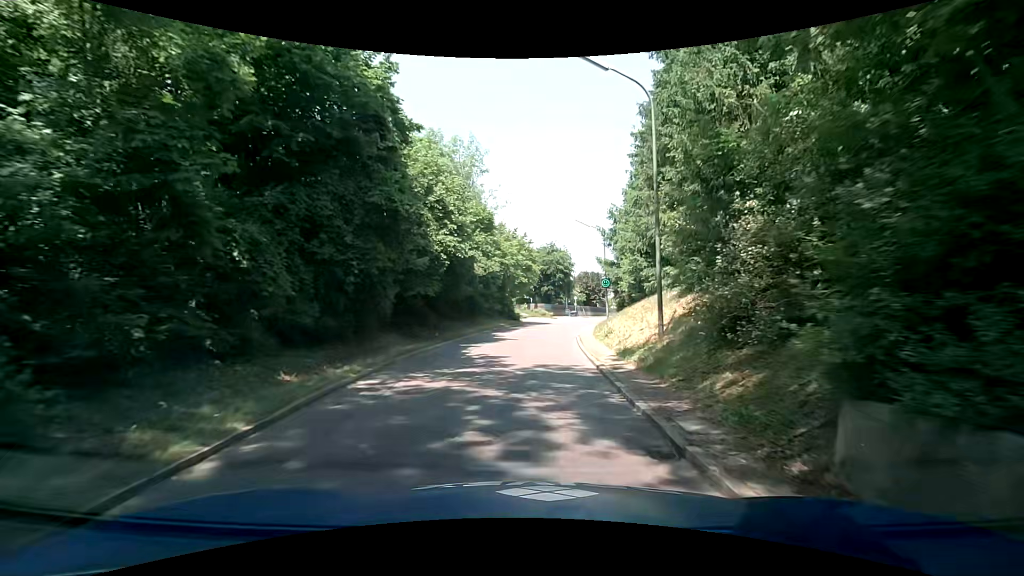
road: tertiary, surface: asphalt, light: Day
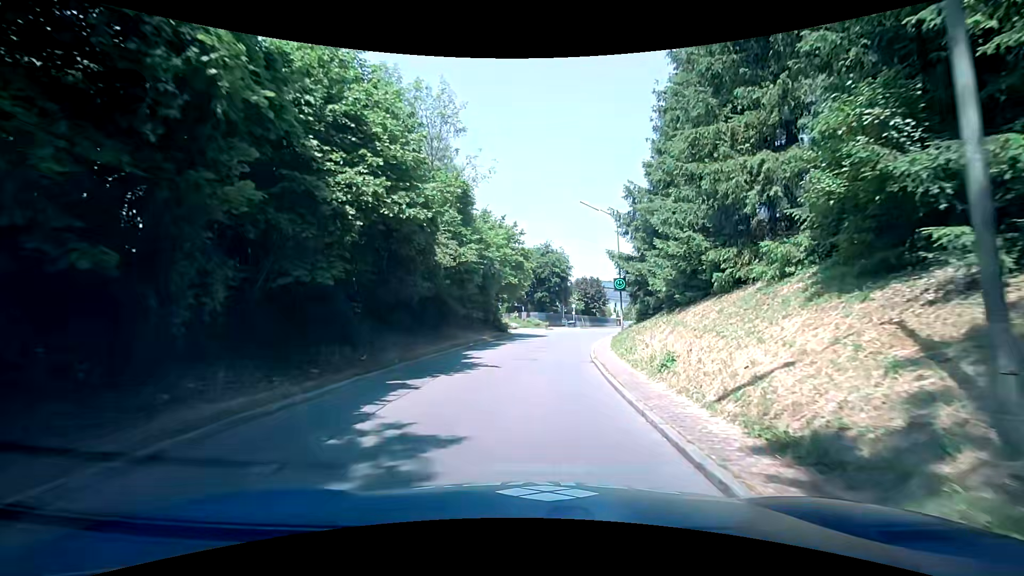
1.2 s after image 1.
(+0.2, +9.6) m; +2°
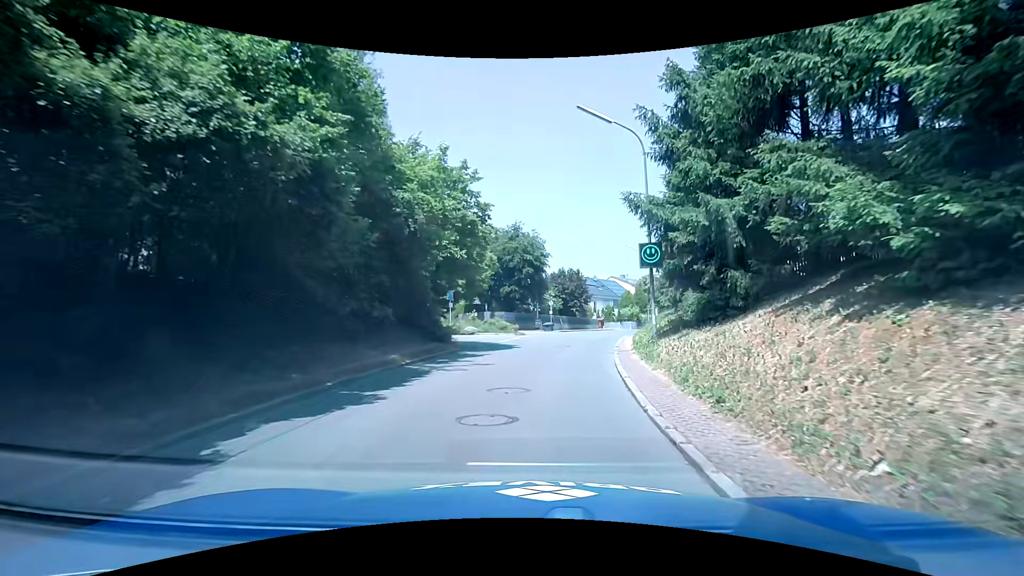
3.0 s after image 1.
(+0.3, +14.4) m; +2°
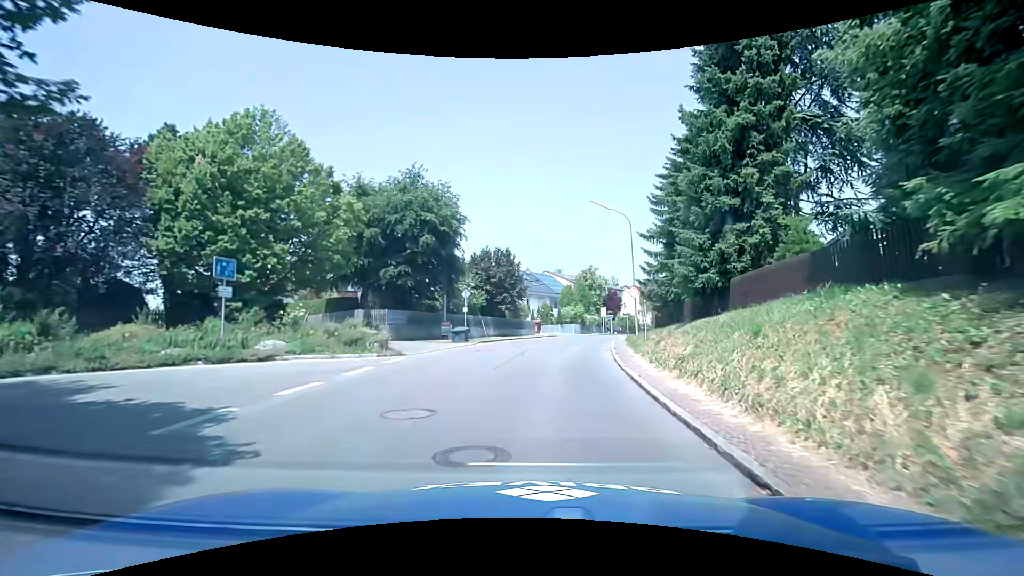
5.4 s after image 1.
(+1.8, +20.0) m; +9°
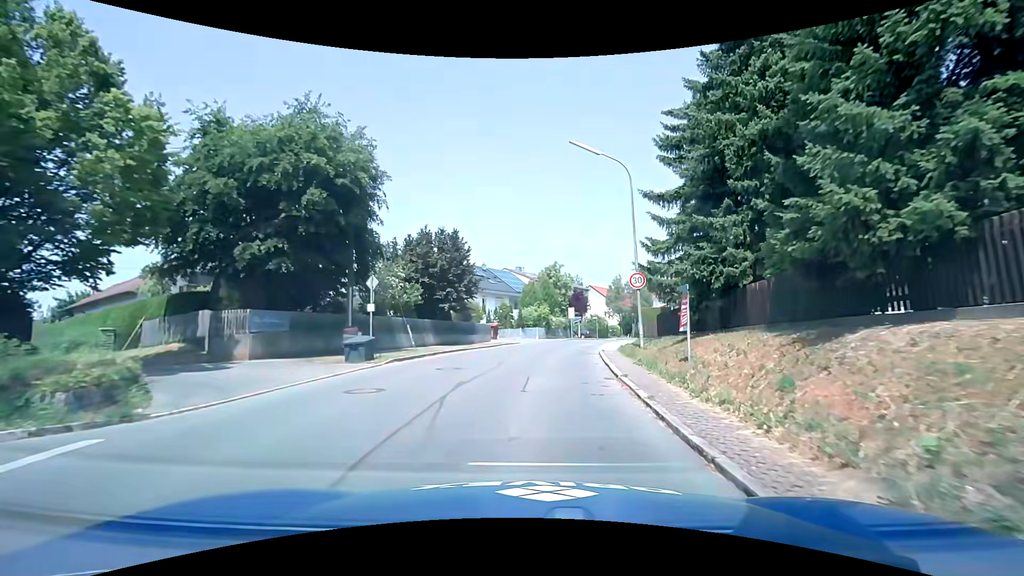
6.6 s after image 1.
(+0.6, +10.5) m; +6°
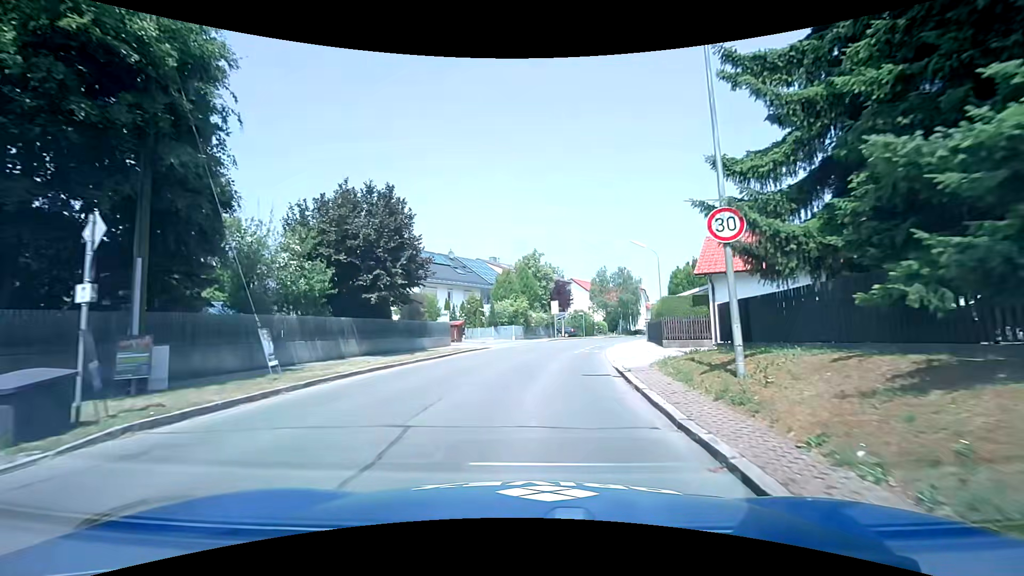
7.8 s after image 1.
(+0.2, +10.3) m; +2°
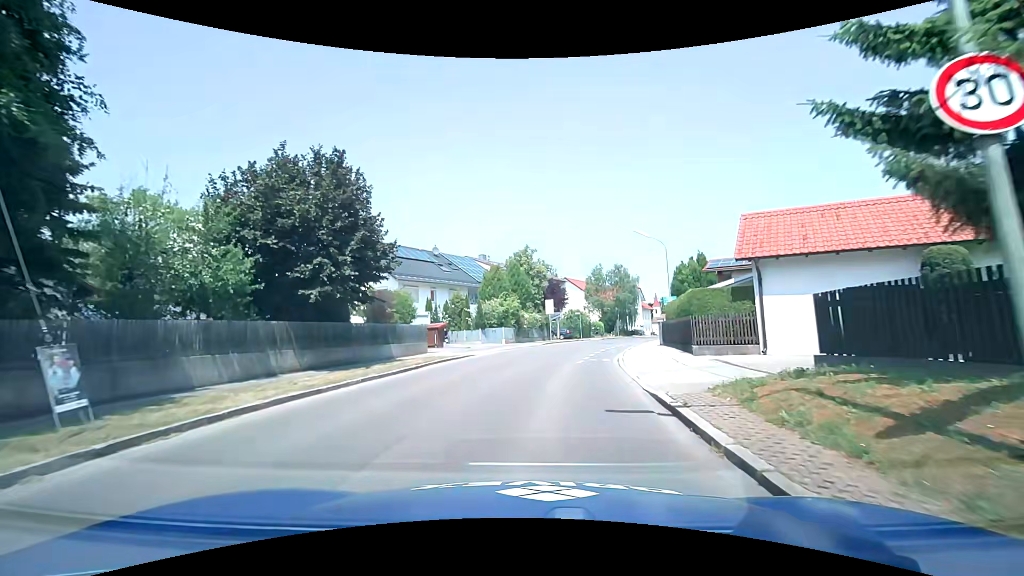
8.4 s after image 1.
(0.0, +4.9) m; +2°
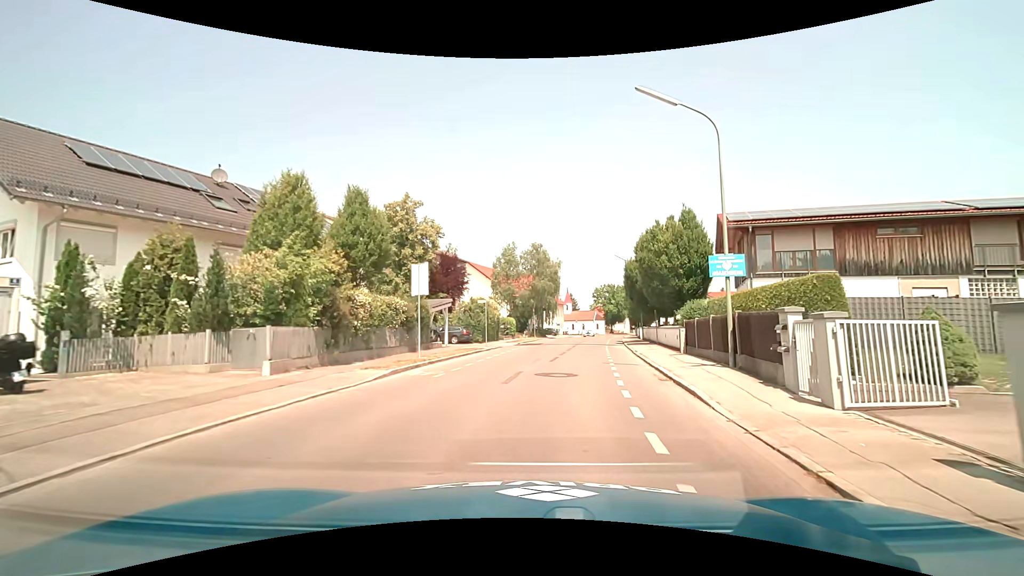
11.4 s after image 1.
(+1.5, +23.9) m; +10°
(+1, +10) (+2, +20) (+3, +30) (+5, +40) (+6, +50) (+8, +59) (+10, +69) (+12, +79) (+14, +89) (+16, +99) m
